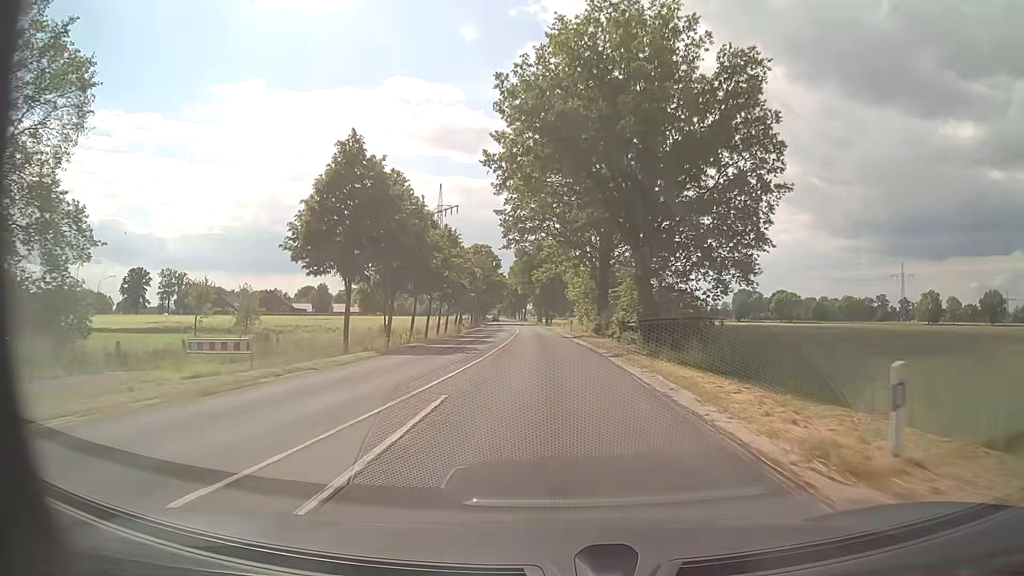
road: secondary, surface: asphalt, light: Day
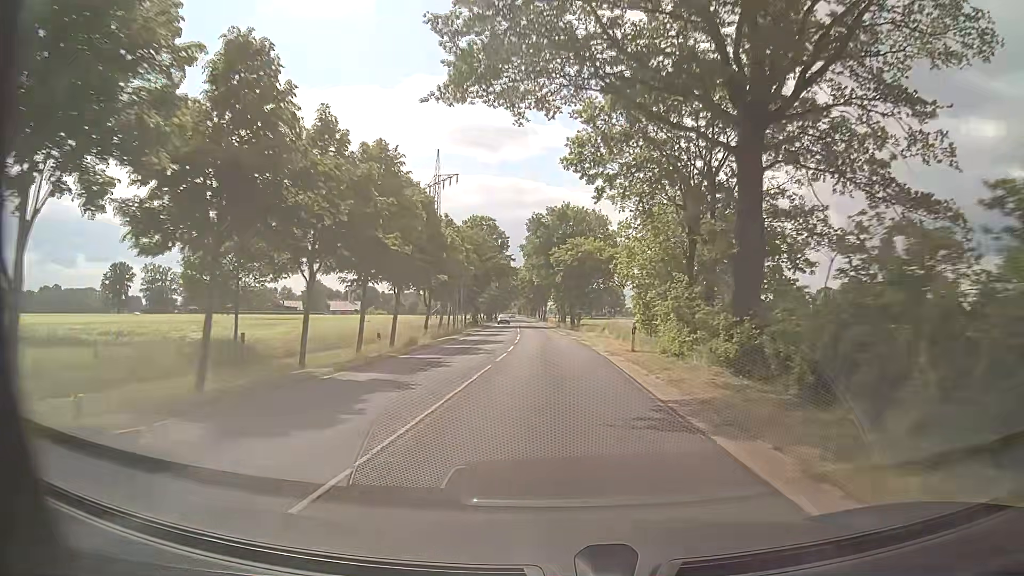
(-0.6, +33.1) m; -2°
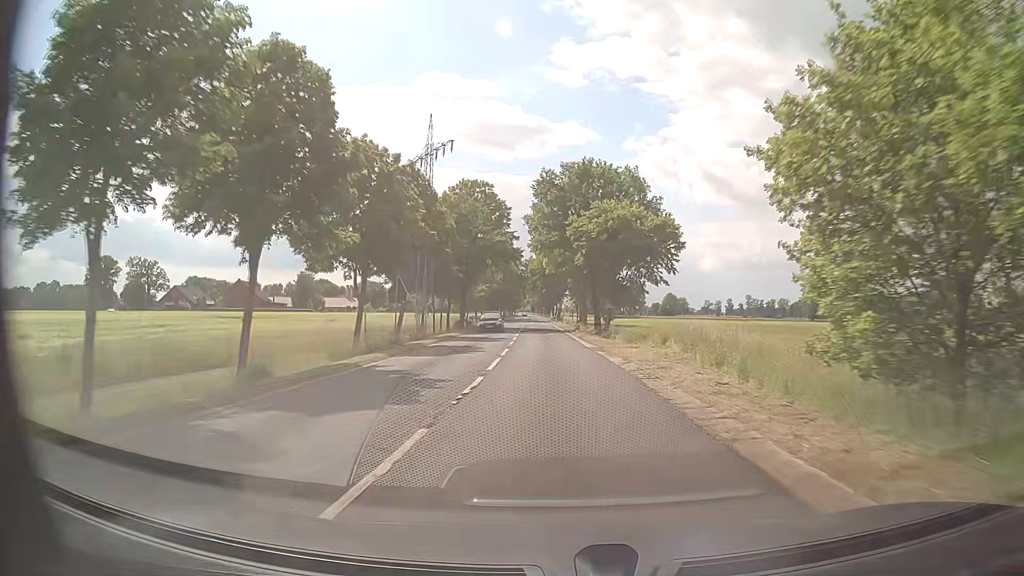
(-0.2, +22.2) m; -1°
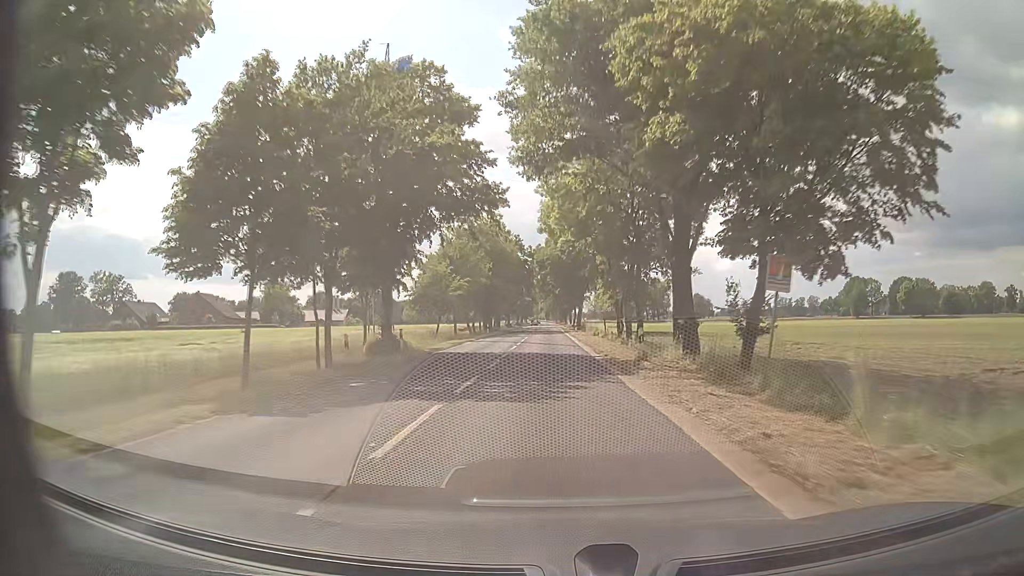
(-0.1, +33.3) m; -1°
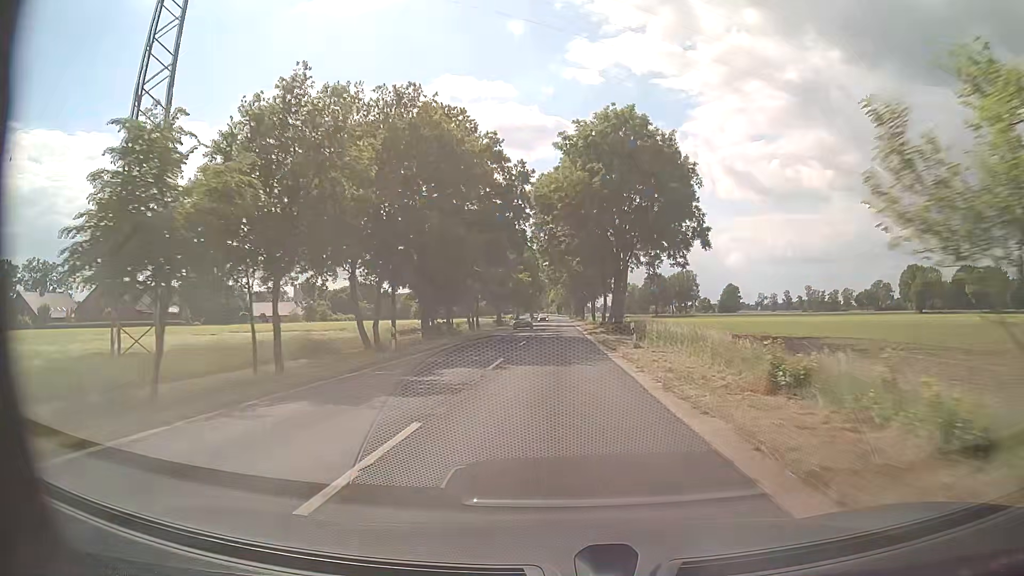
(-0.2, +44.3) m; -1°
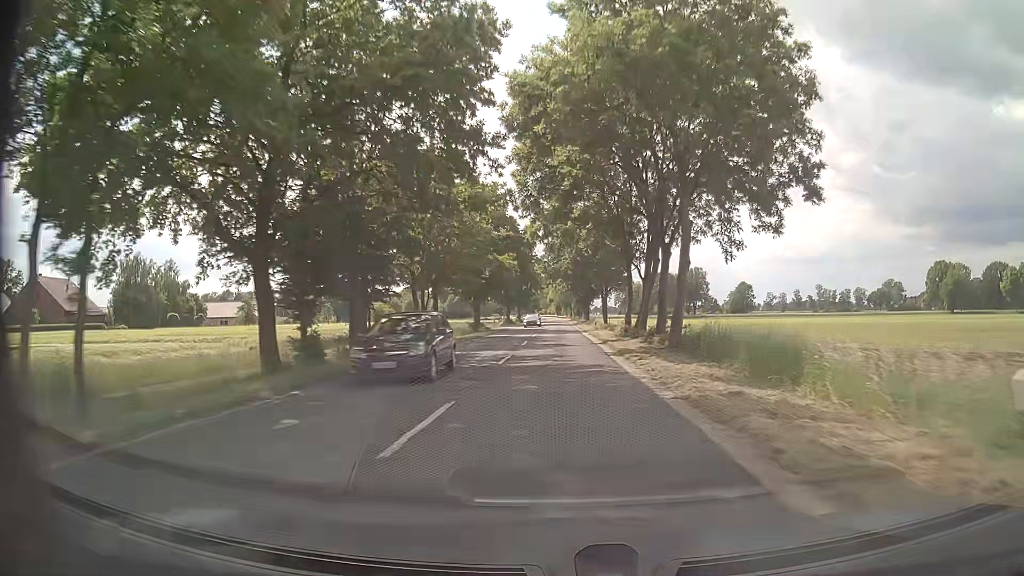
(+0.1, +22.2) m; 0°
